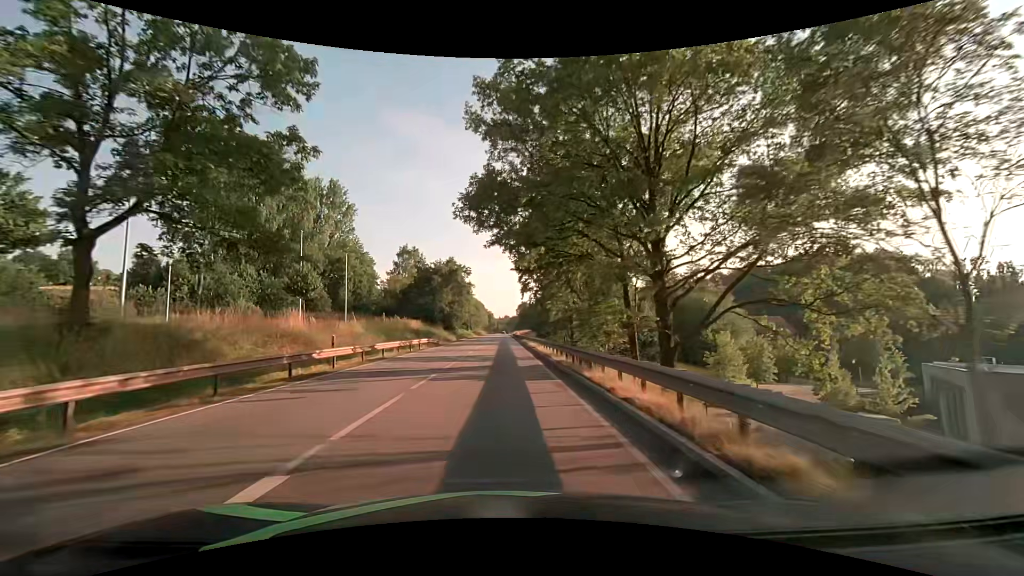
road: primary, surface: asphalt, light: Day
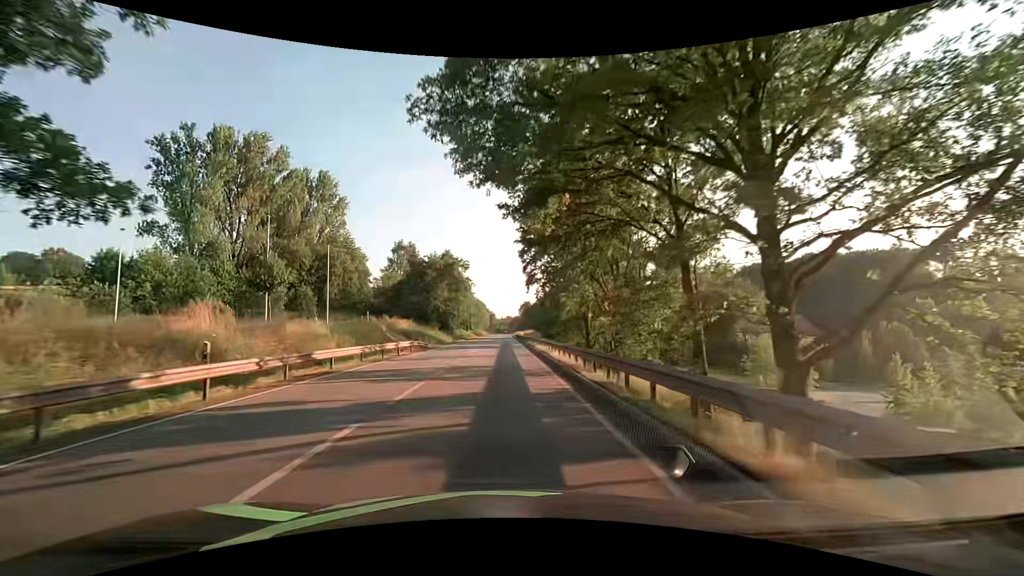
(0.0, +8.7) m; 0°
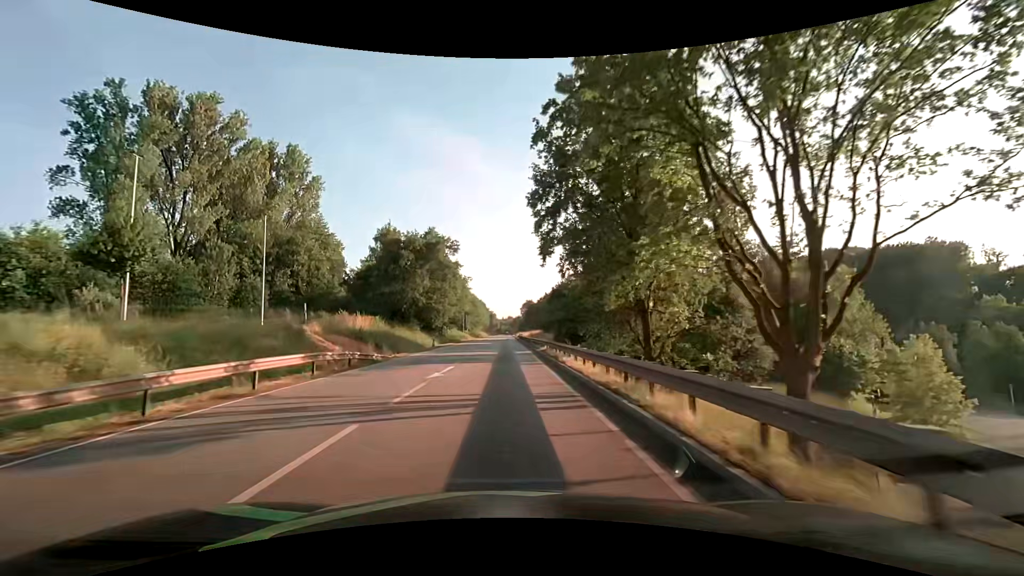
(0.0, +18.1) m; 0°
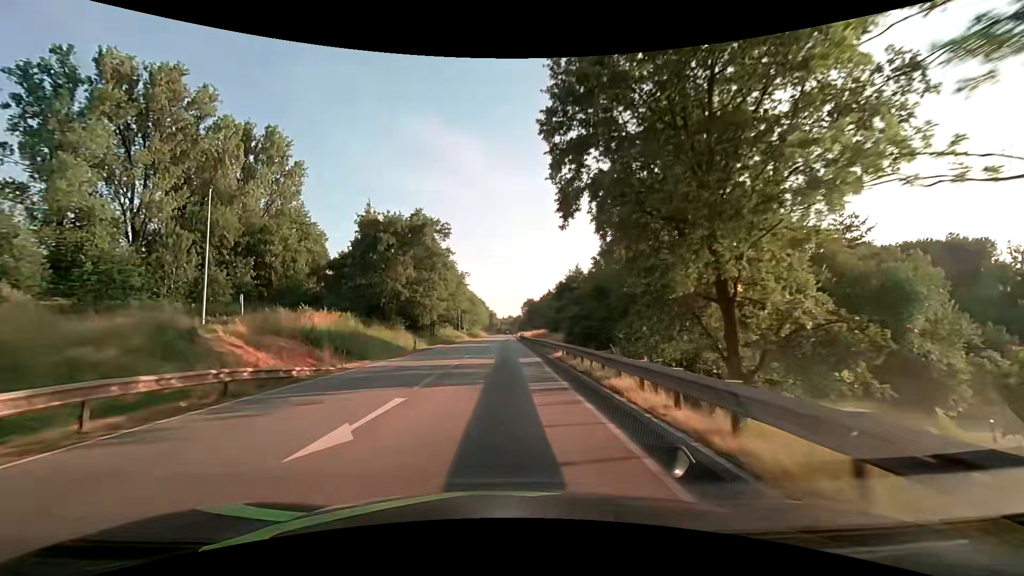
(+0.1, +9.5) m; 0°
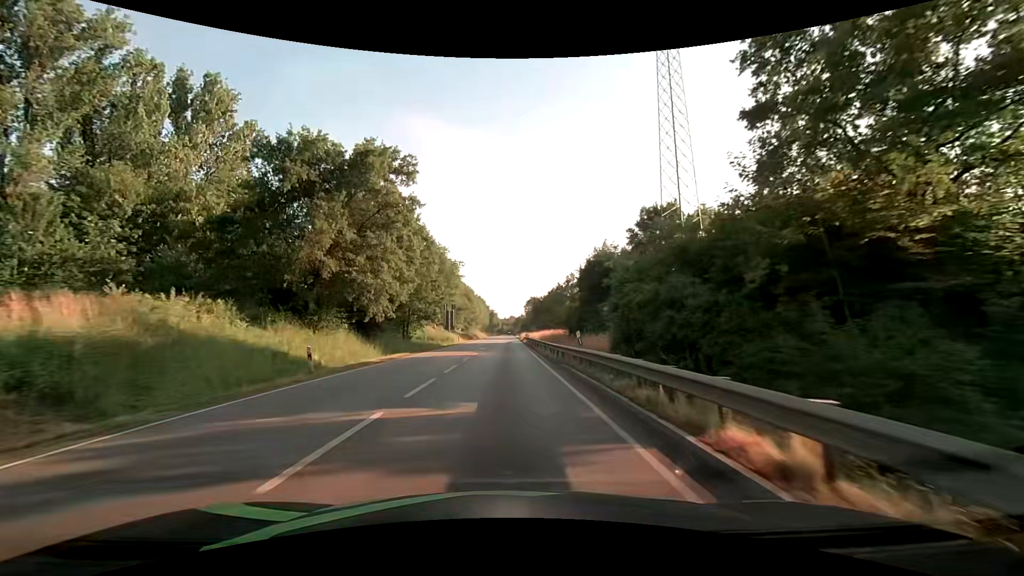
(0.0, +19.8) m; 0°
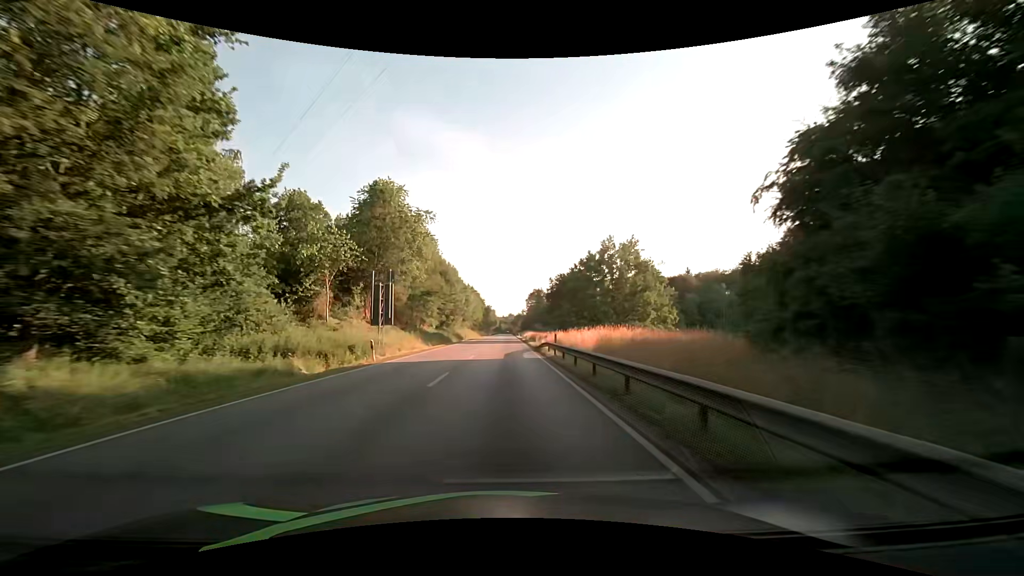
(-0.2, +42.4) m; 0°
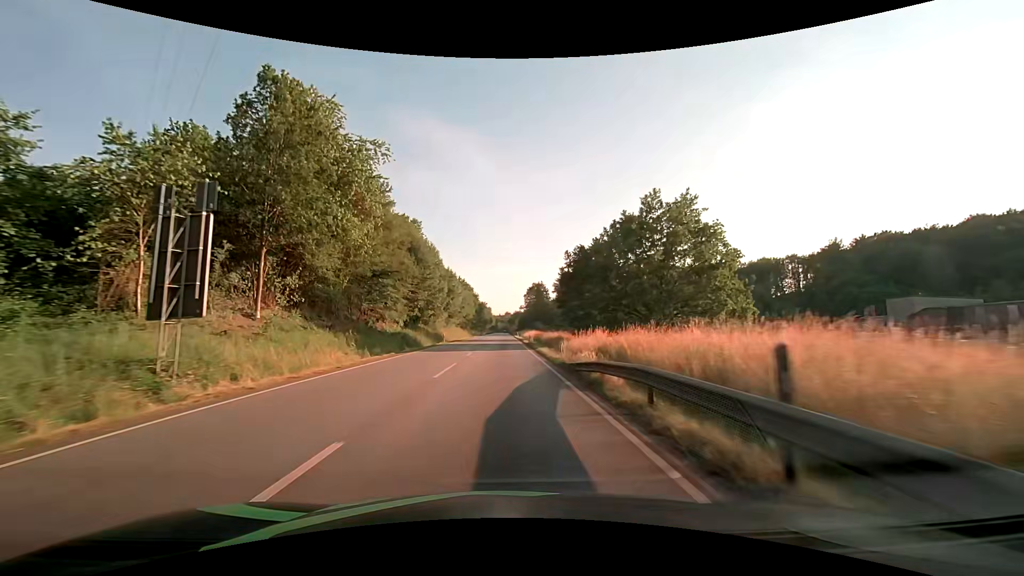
(+0.1, +22.3) m; +1°
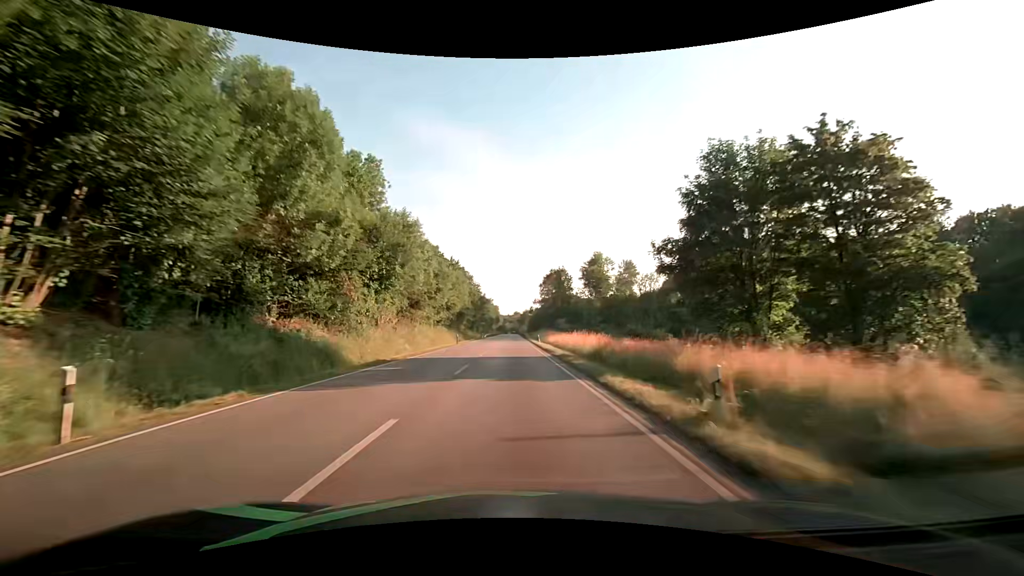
(-0.3, +46.3) m; -1°
(0, +10) (0, +20) (0, +30) (0, +40) (0, +50) (+1, +60) (+1, +70) (+1, +80) (+1, +90) (+2, +100) m
